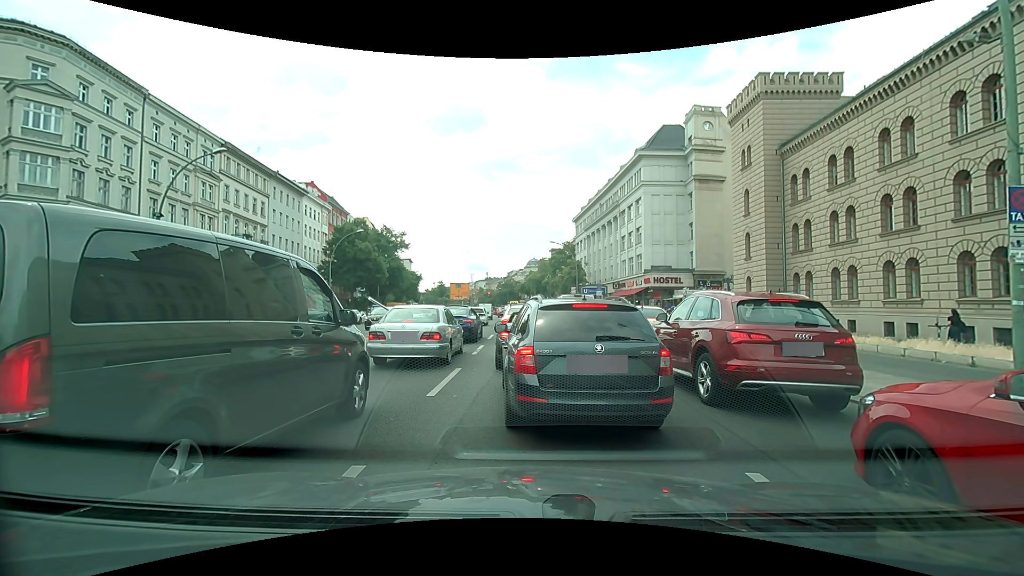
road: primary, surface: asphalt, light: Day
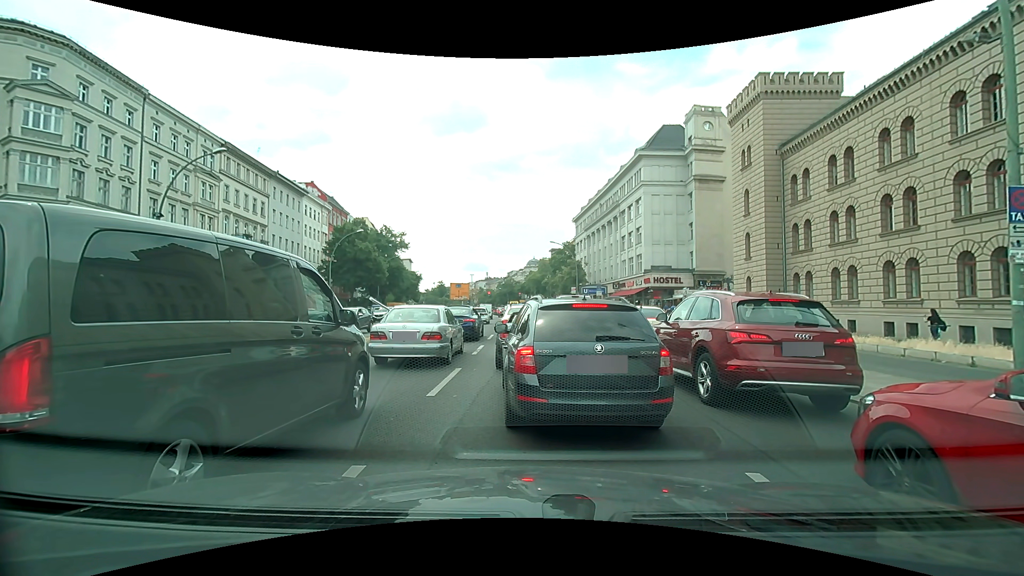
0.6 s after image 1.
(0.0, 0.0) m; 0°
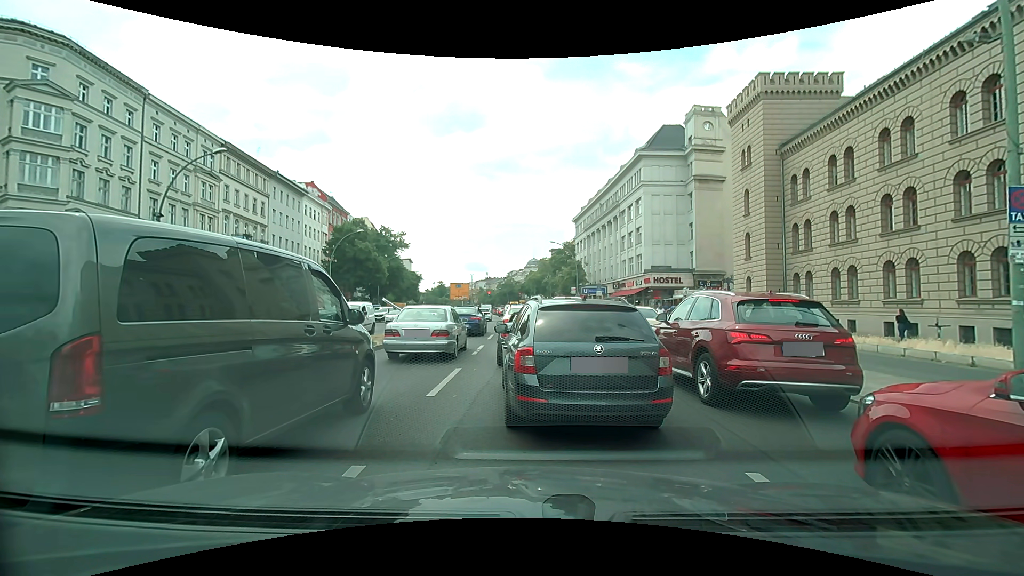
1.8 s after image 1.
(0.0, 0.0) m; 0°
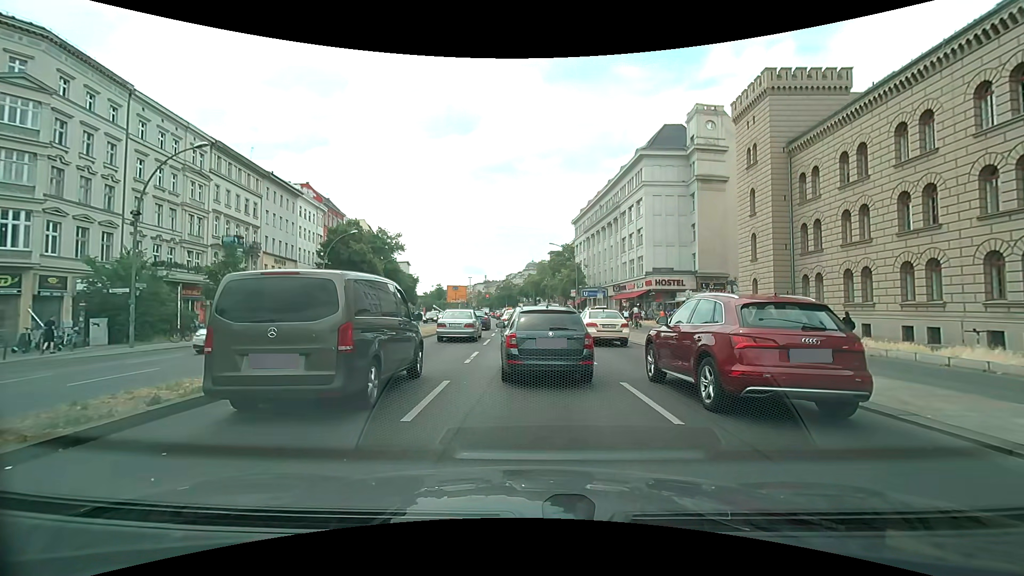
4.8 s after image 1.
(0.0, +1.6) m; +2°
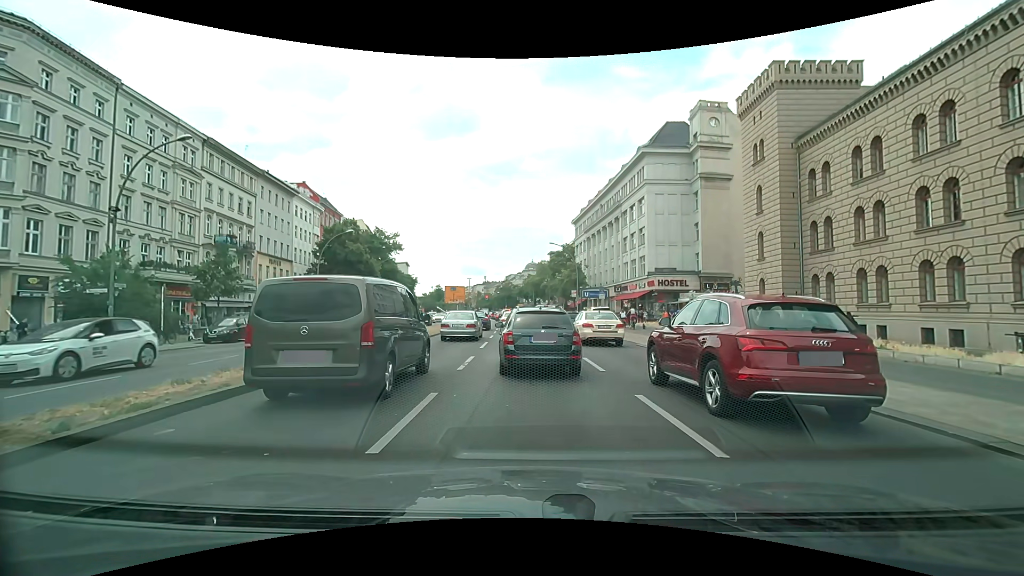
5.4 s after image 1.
(0.0, +1.4) m; +1°
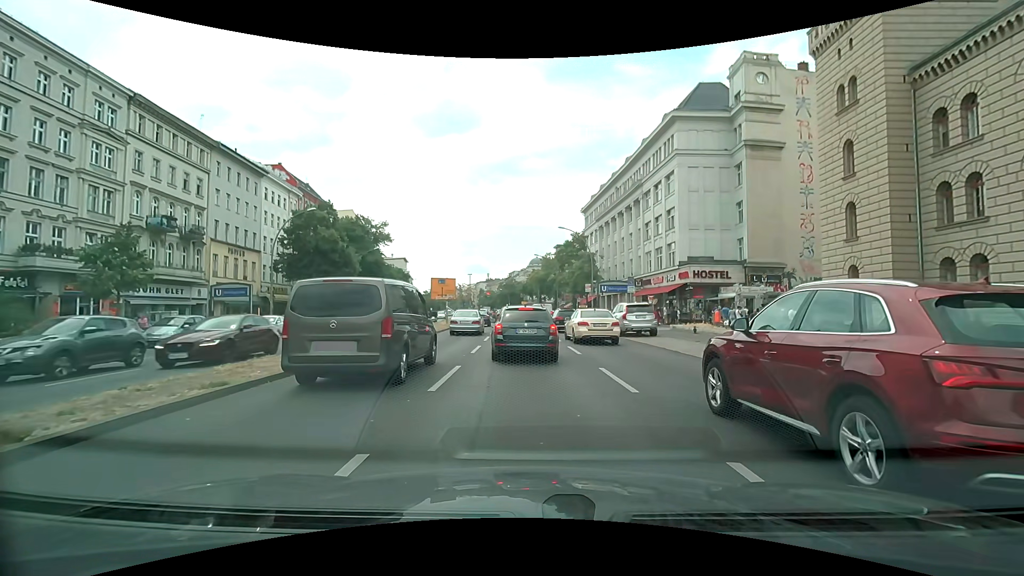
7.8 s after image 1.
(-0.3, +10.8) m; -2°
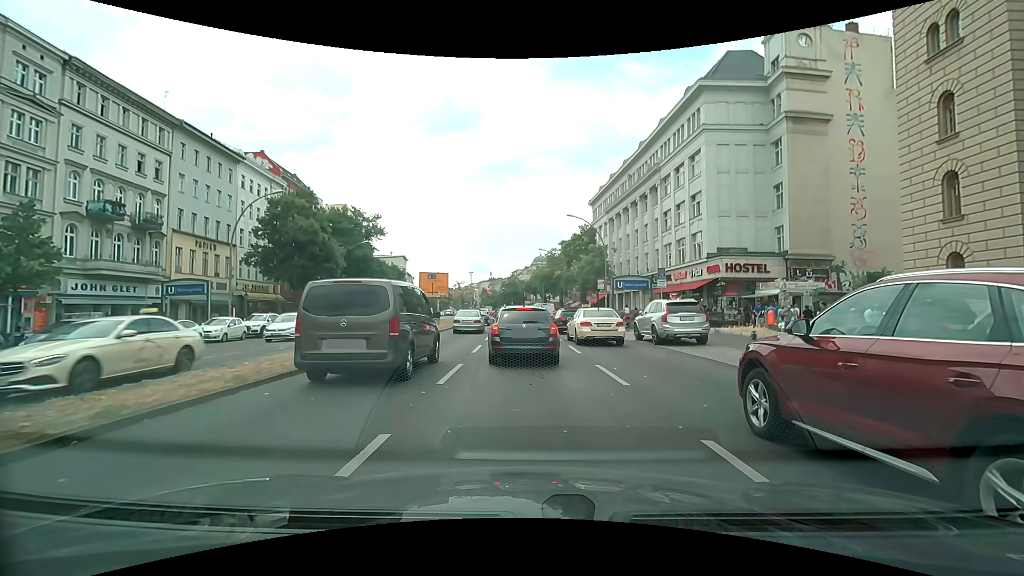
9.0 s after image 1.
(0.0, +6.6) m; 0°
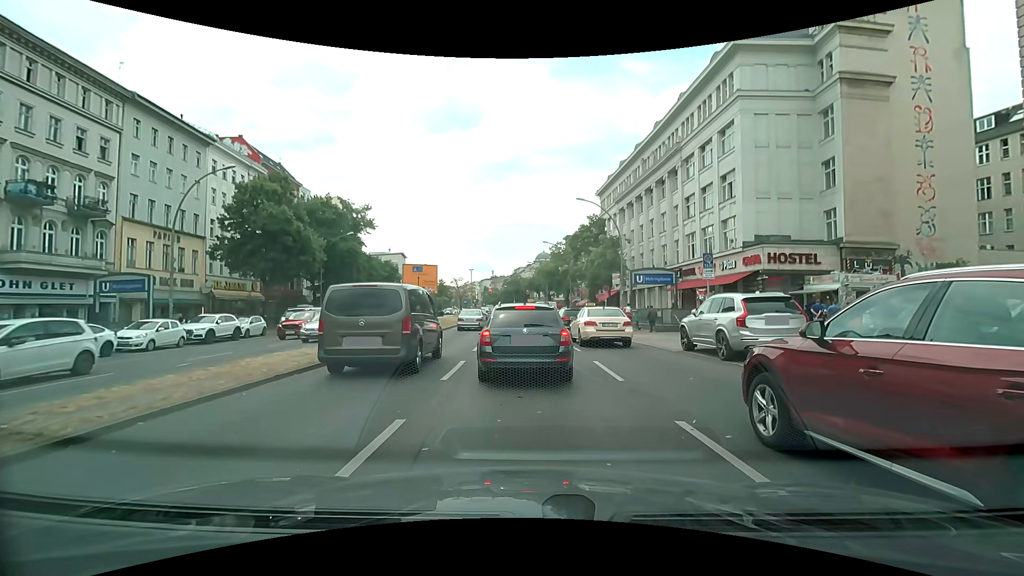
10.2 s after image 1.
(0.0, +6.2) m; 0°
